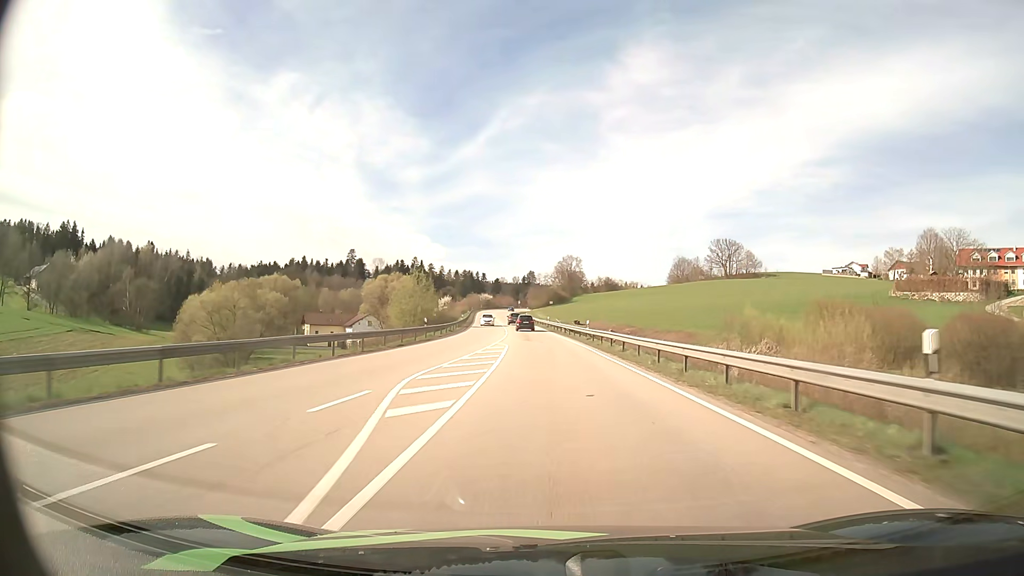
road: primary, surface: asphalt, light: Day
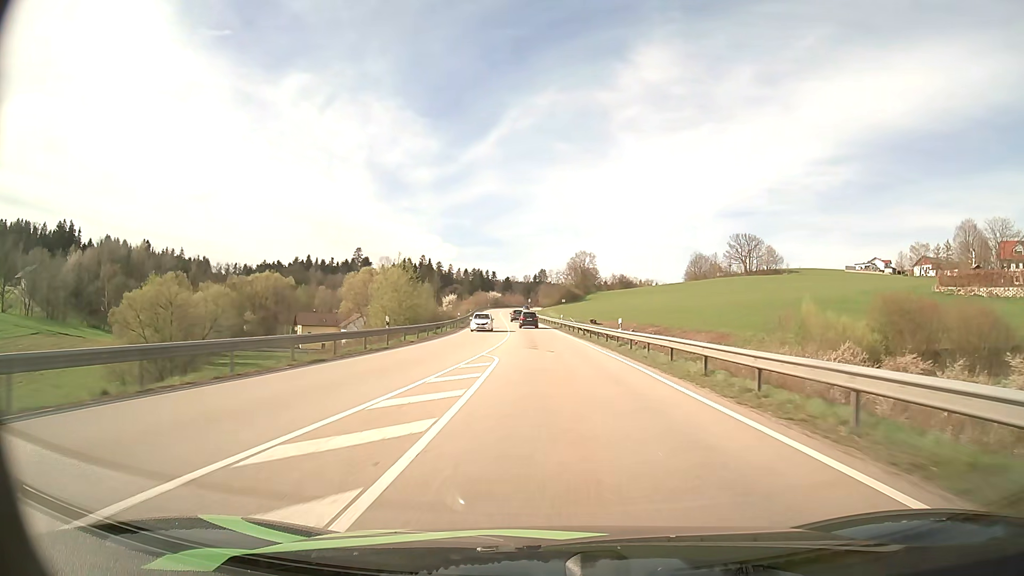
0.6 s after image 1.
(-0.1, +14.0) m; -1°
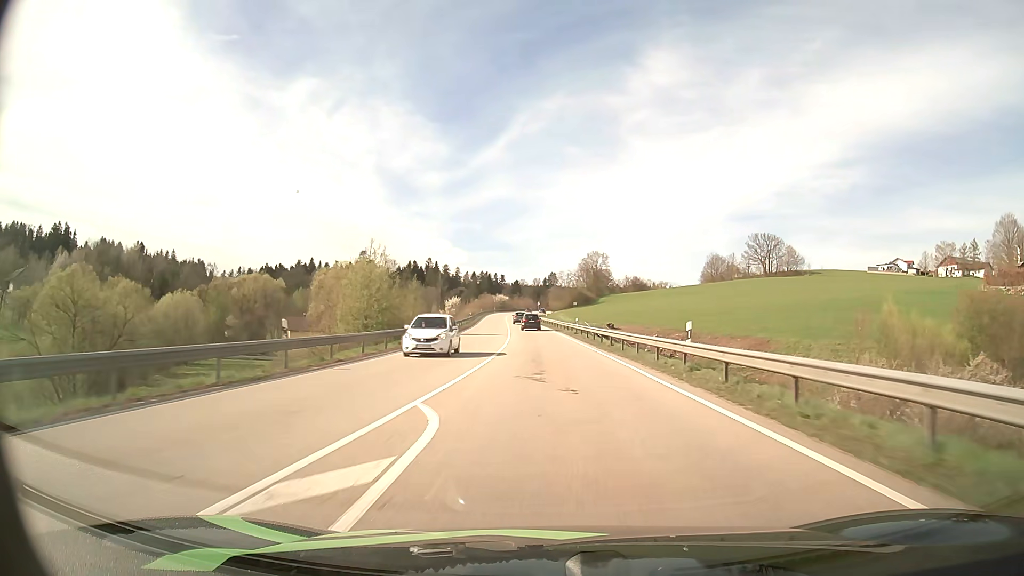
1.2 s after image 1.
(-0.1, +13.9) m; -1°
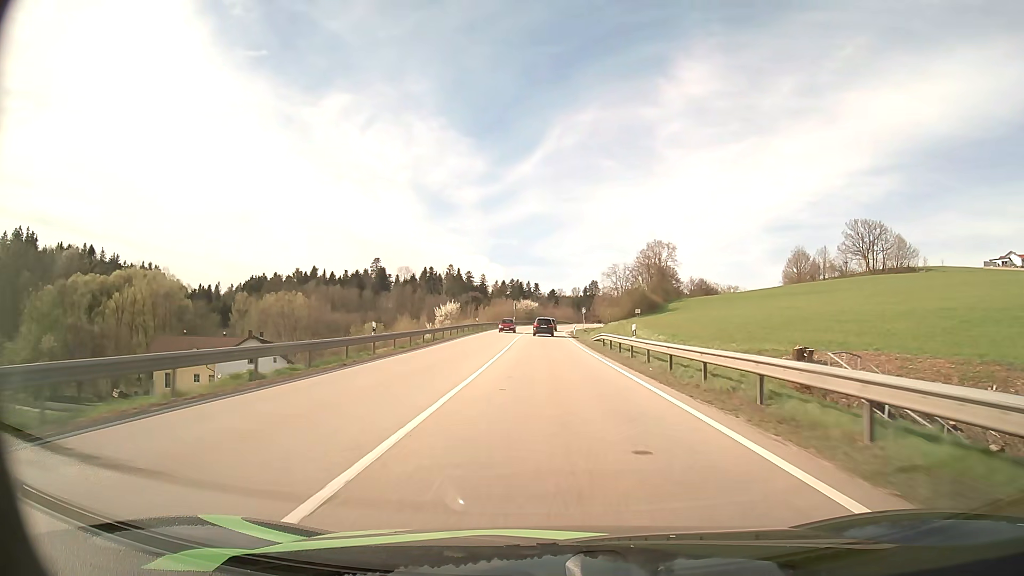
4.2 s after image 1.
(-2.1, +67.0) m; -3°
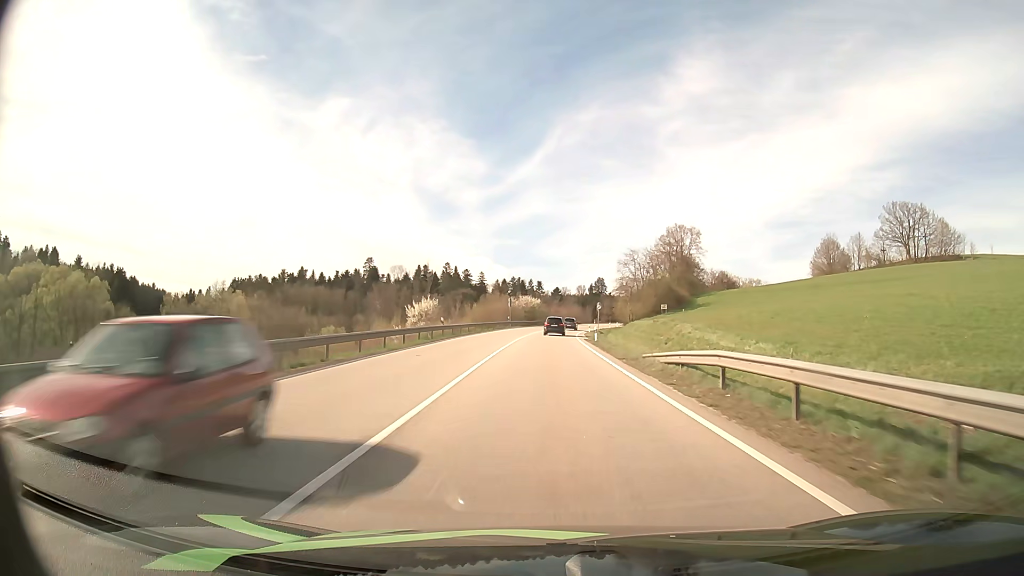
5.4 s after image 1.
(-0.1, +26.2) m; 0°
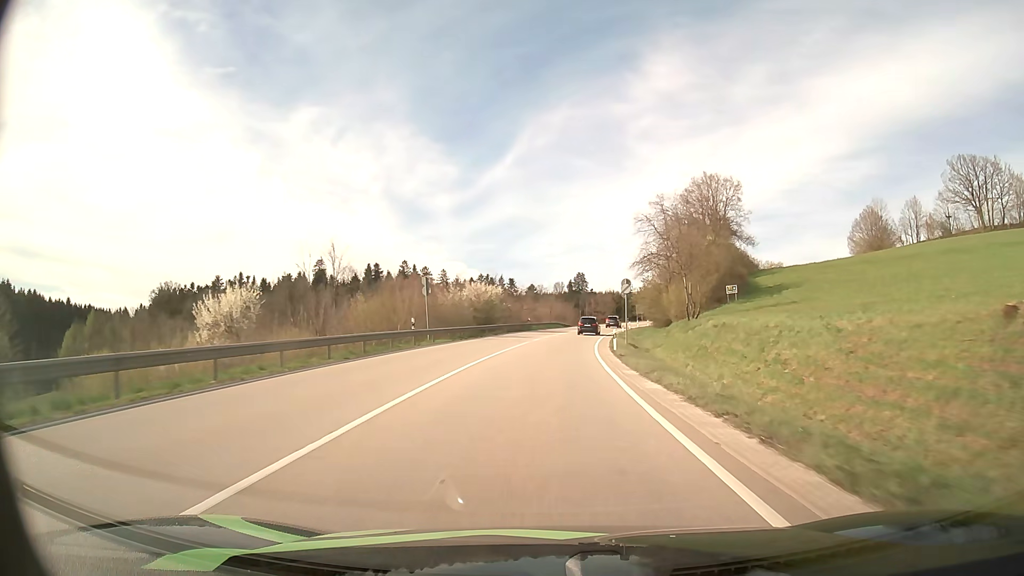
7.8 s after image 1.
(+0.7, +50.9) m; +2°
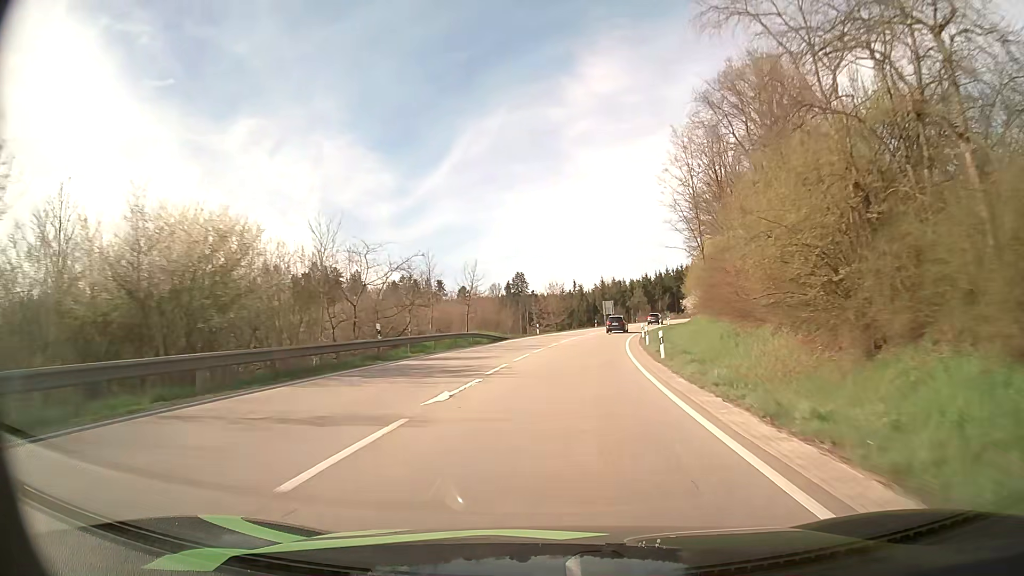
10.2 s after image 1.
(+1.8, +49.3) m; +5°
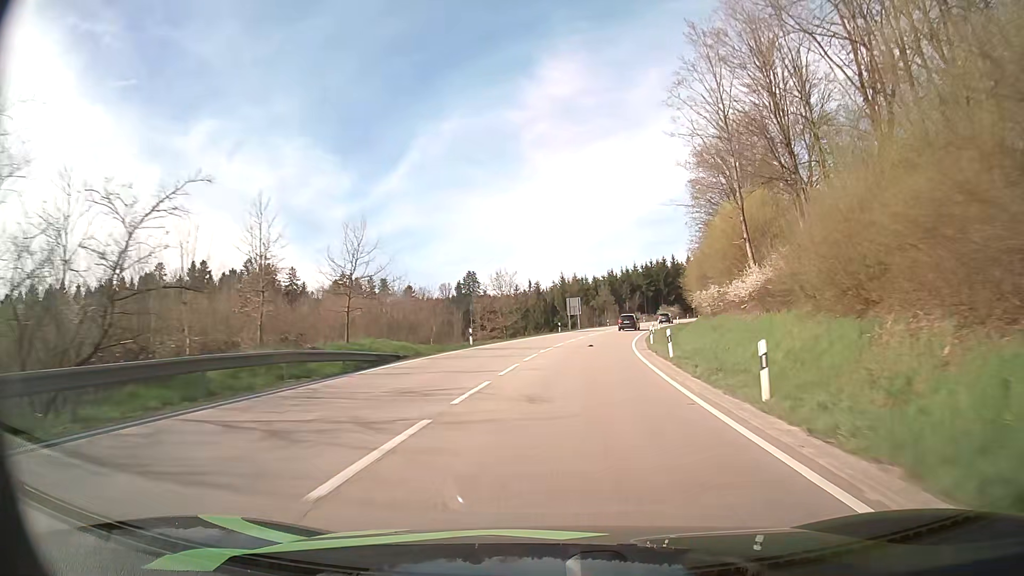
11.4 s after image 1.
(+0.7, +24.1) m; +4°
(0, +10) (+1, +20) (+1, +30) (+3, +40) (+4, +50) (+6, +60) (+8, +69) (+11, +79) (+14, +89) (+17, +98) m
